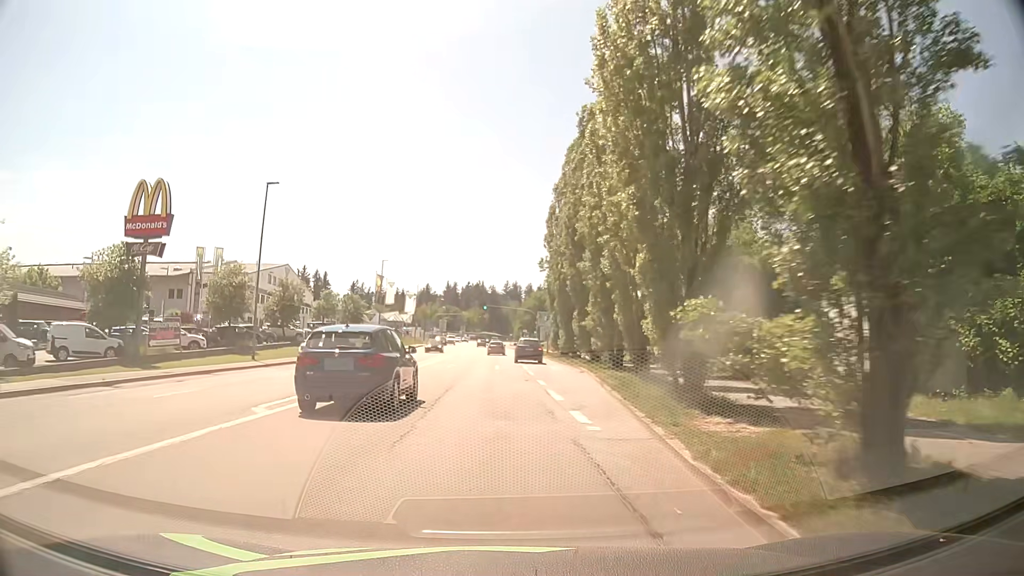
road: tertiary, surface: asphalt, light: Day
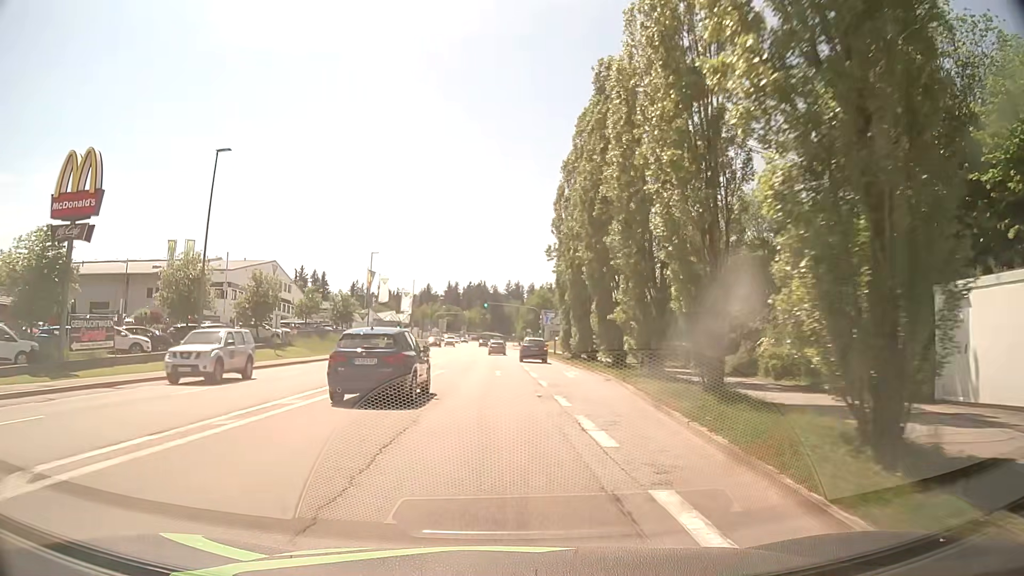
(0.0, +7.6) m; 0°
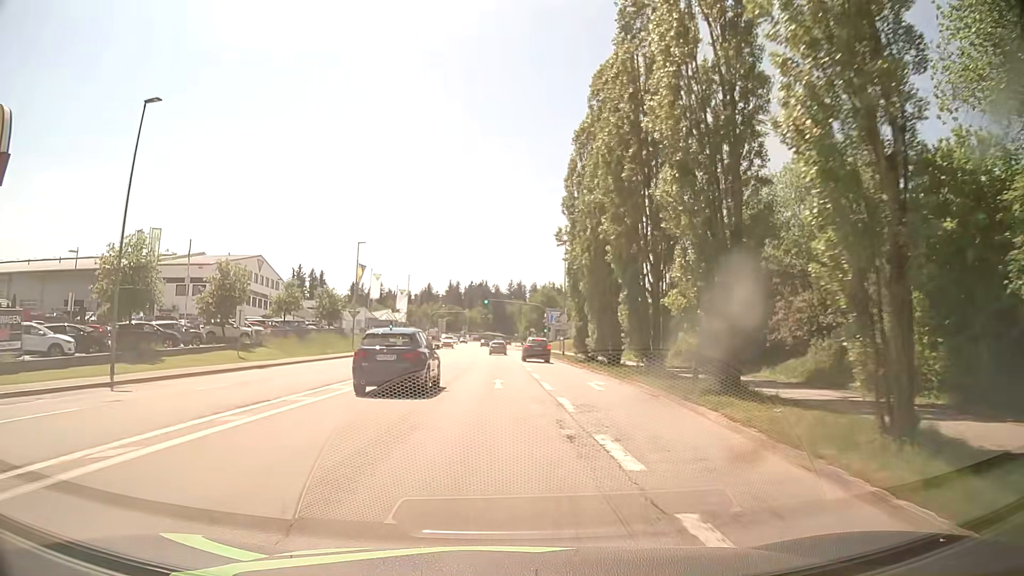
(0.0, +7.6) m; 0°
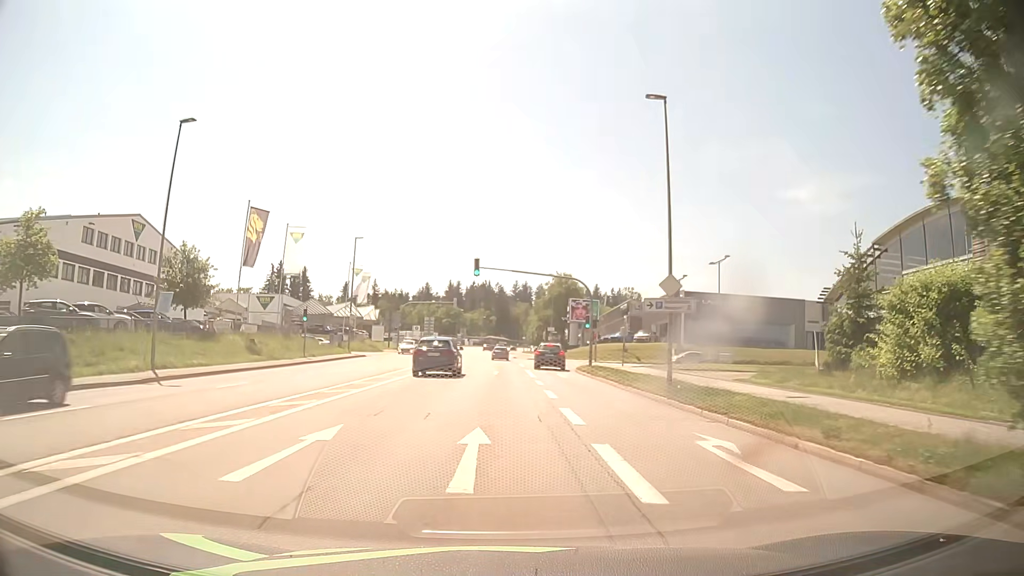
(-0.6, +37.9) m; -1°
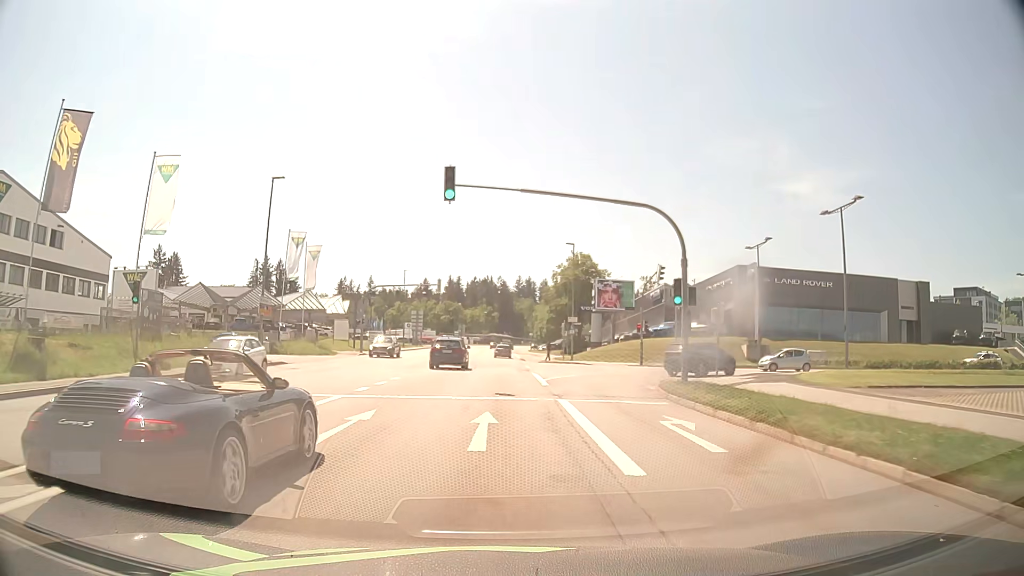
(+0.1, +22.8) m; 0°
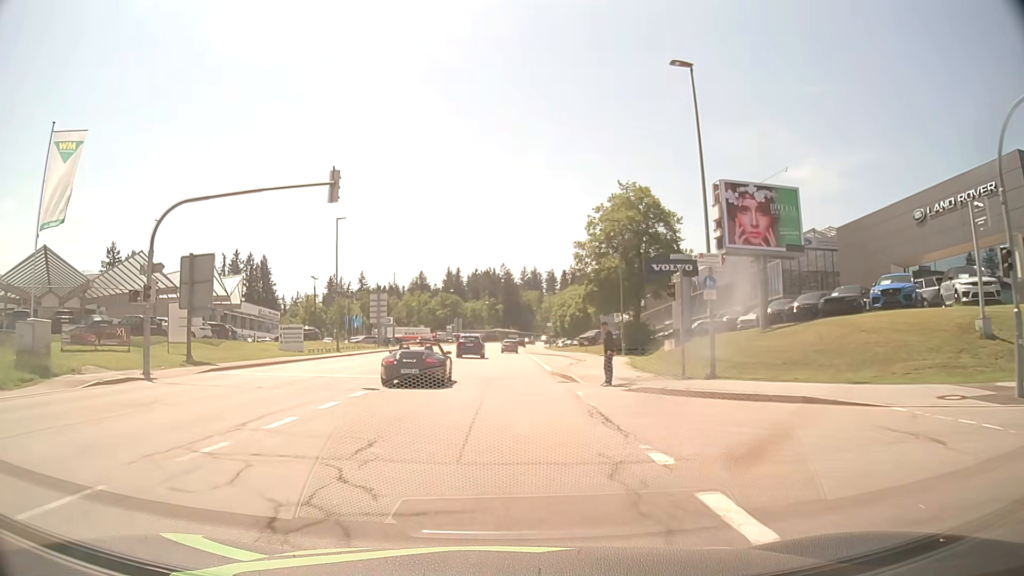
(-0.2, +38.2) m; -1°
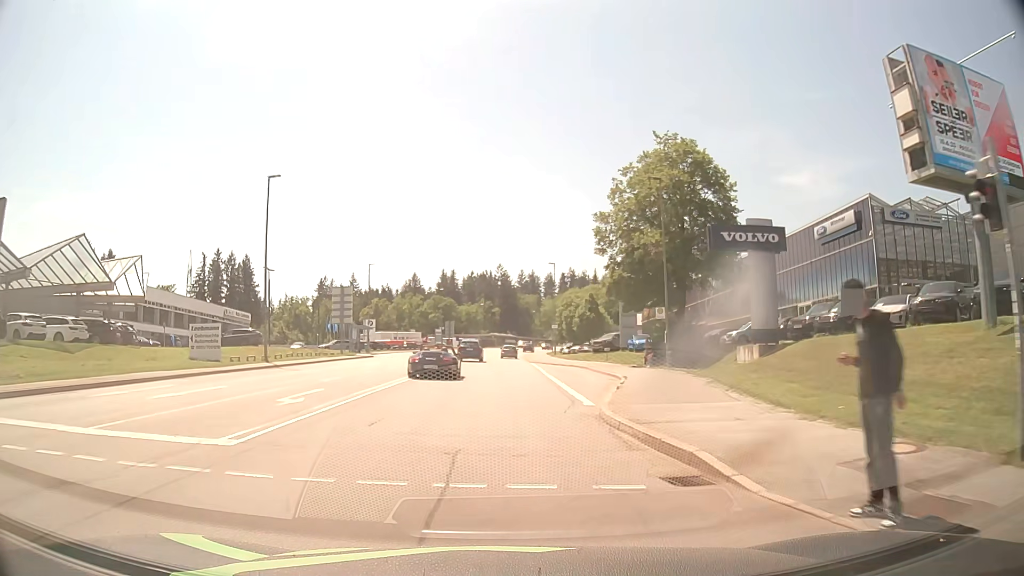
(+0.1, +15.3) m; +1°
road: secondary
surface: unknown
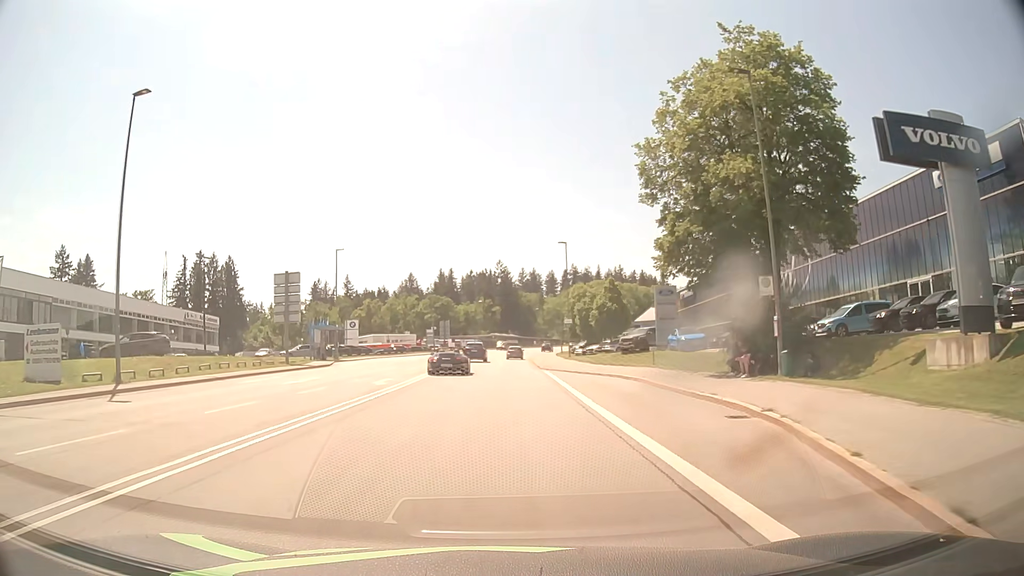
(0.0, +15.2) m; 0°
(0, +10) (0, +20) (0, +30) (0, +40) (0, +50) (0, +60) (+1, +70) (+1, +80) (+2, +90) (+2, +100) m
